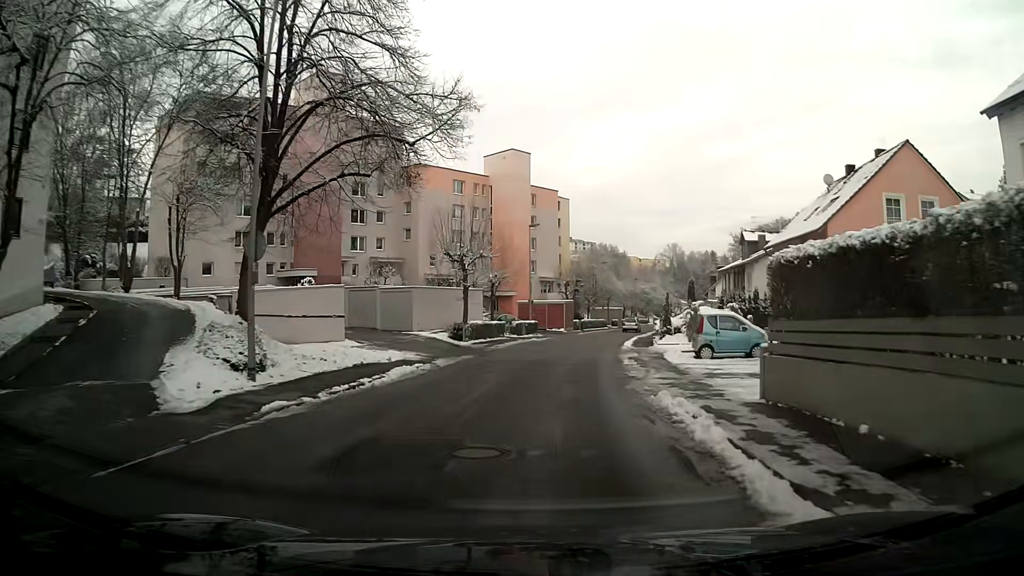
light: Day
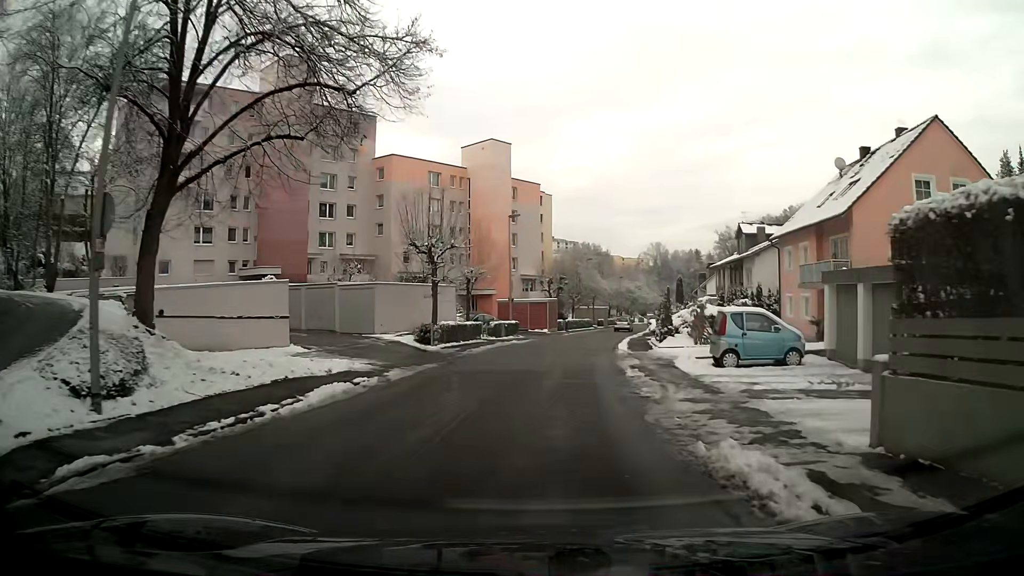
(+0.1, +4.7) m; +1°
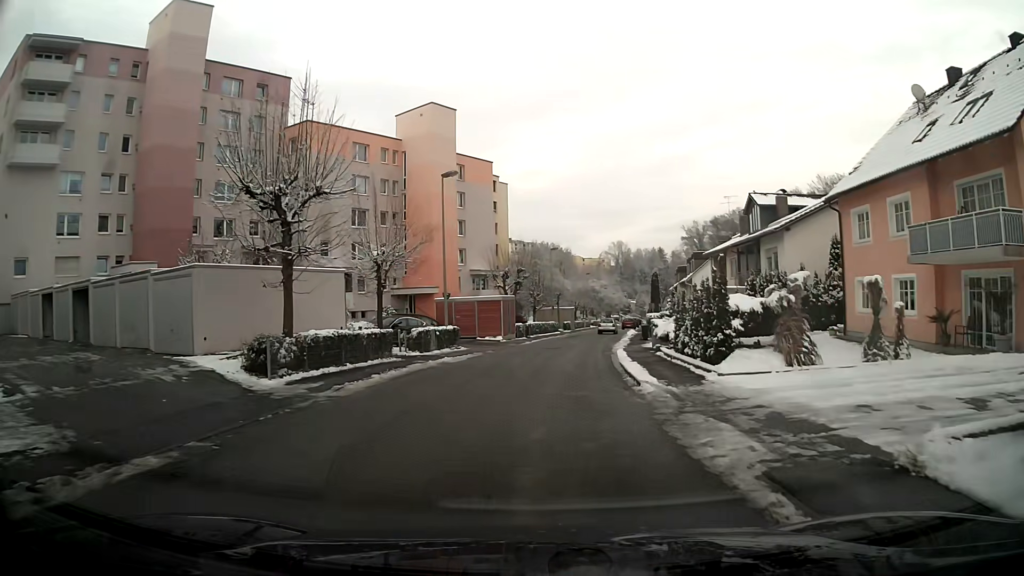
(+0.4, +14.1) m; +3°
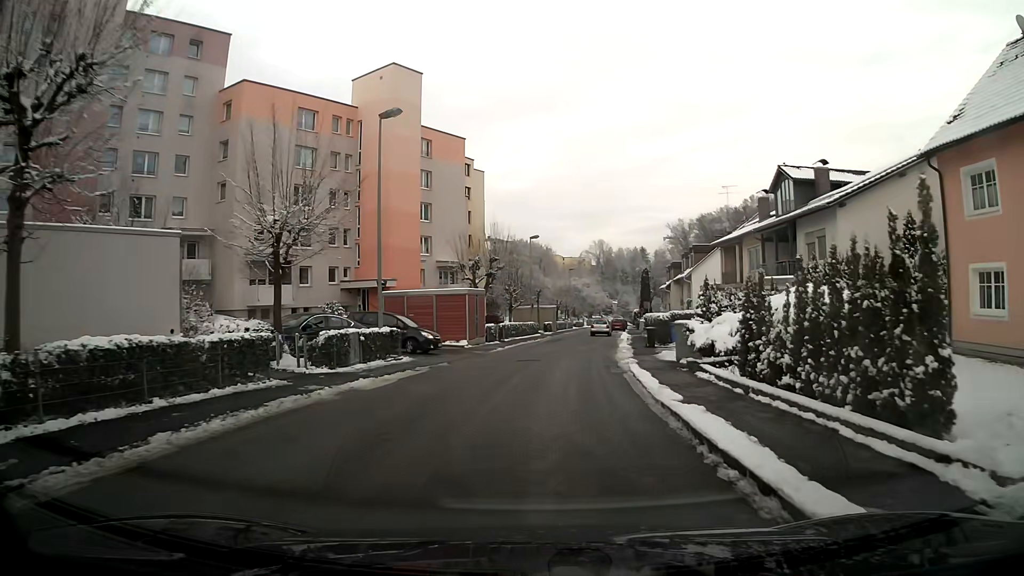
(+0.1, +9.3) m; +2°
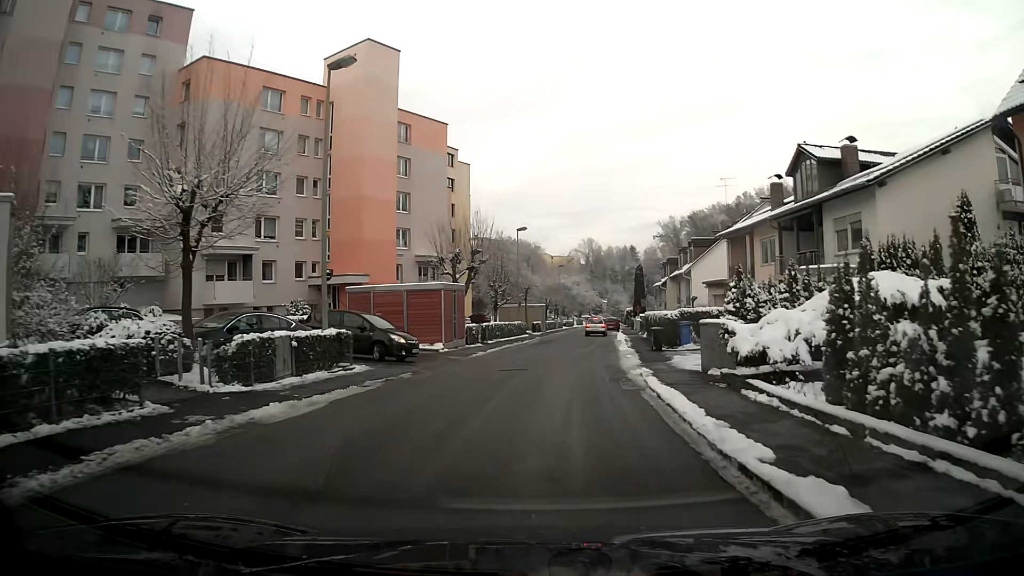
(0.0, +4.7) m; +1°
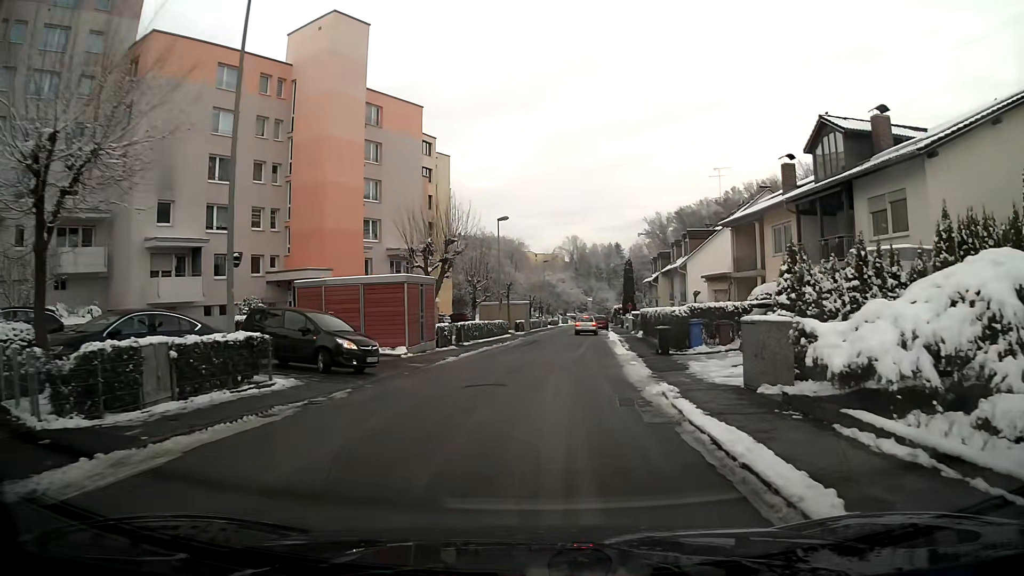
(+0.1, +4.7) m; +1°
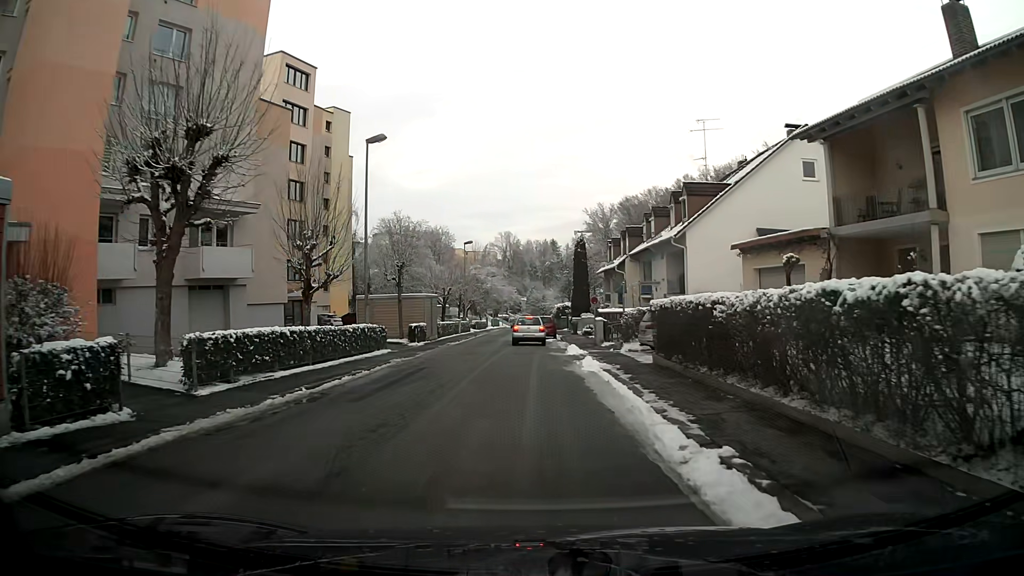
(+1.1, +21.4) m; +5°
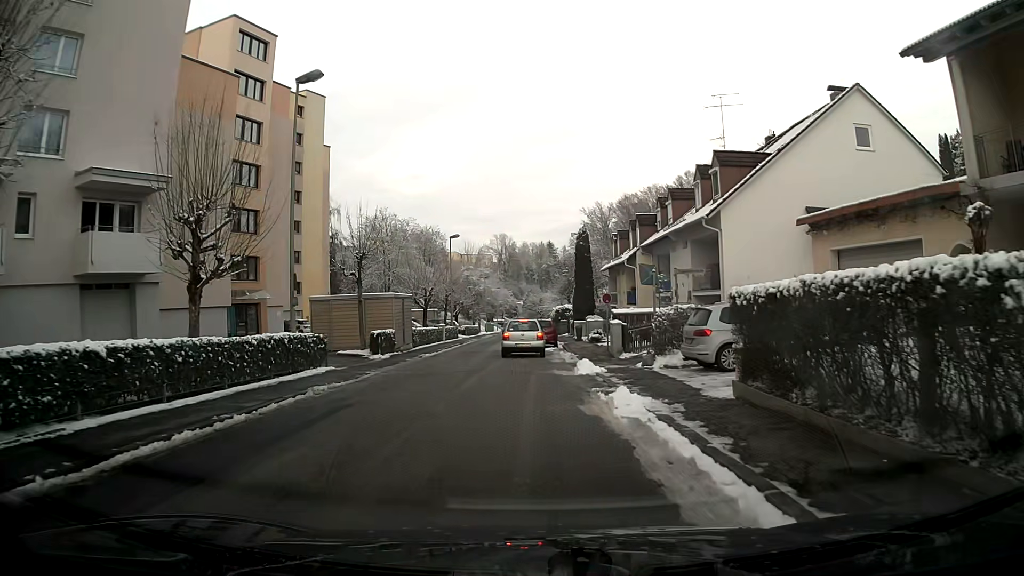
(0.0, +7.5) m; 0°
(0, +10) (0, +20) (-2, +30) (-3, +40) (-3, +50) (-3, +60) (-3, +70) (-3, +80) (-1, +90) (0, +100) m
